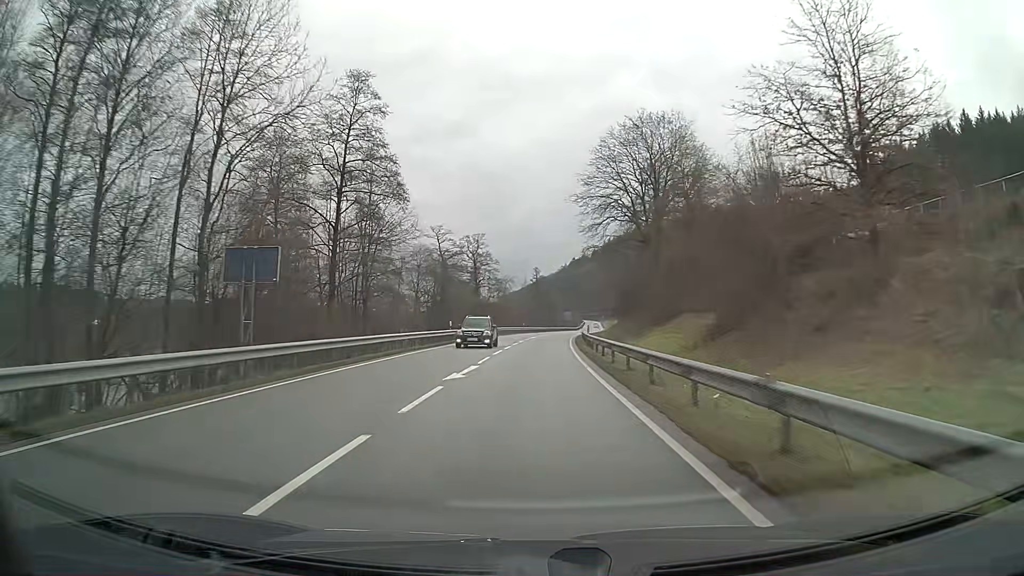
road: primary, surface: asphalt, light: Day
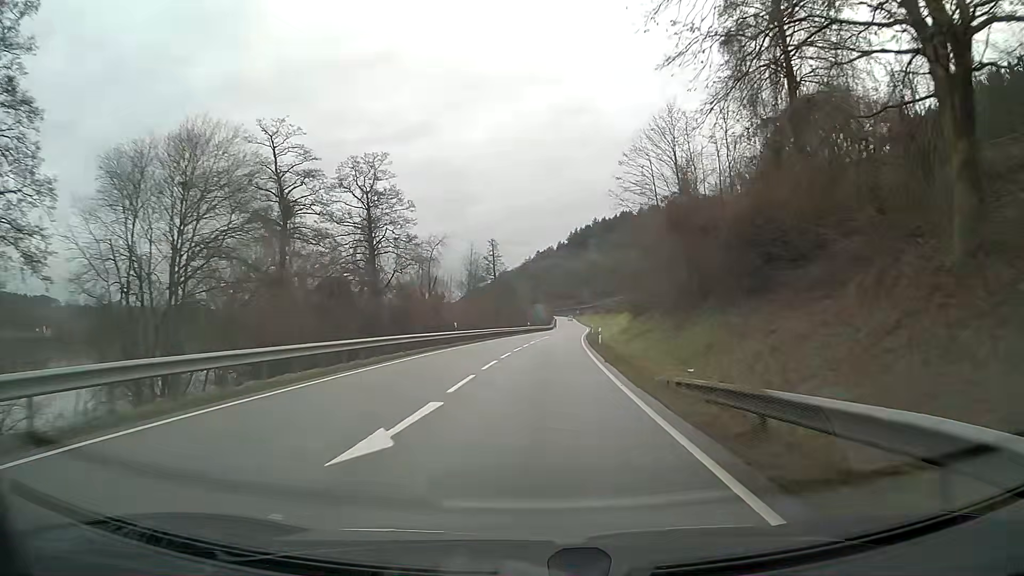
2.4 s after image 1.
(+1.3, +51.1) m; +3°
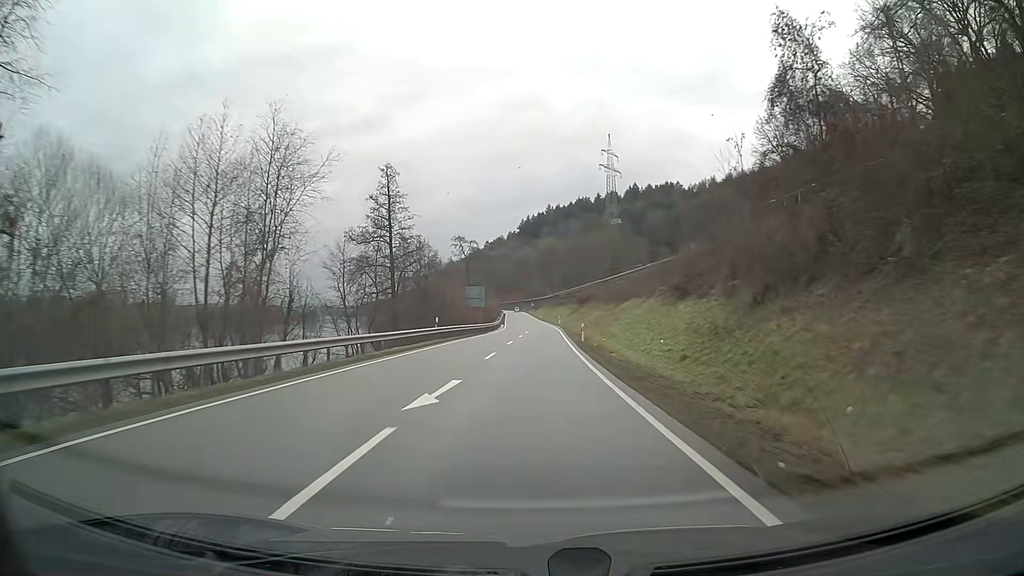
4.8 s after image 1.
(+1.8, +50.5) m; +4°
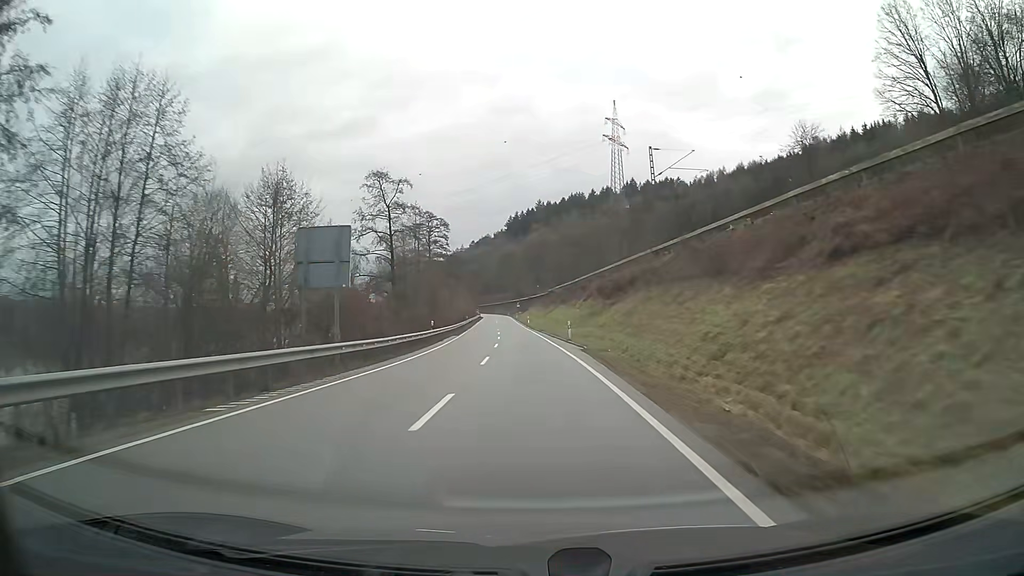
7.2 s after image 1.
(+0.5, +50.3) m; +1°
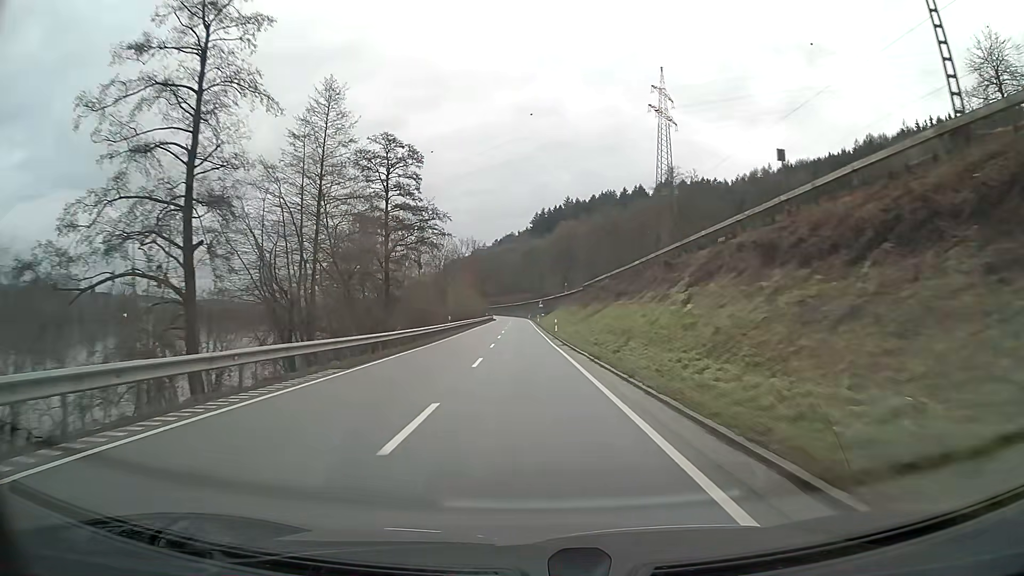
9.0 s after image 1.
(-0.6, +37.5) m; -2°
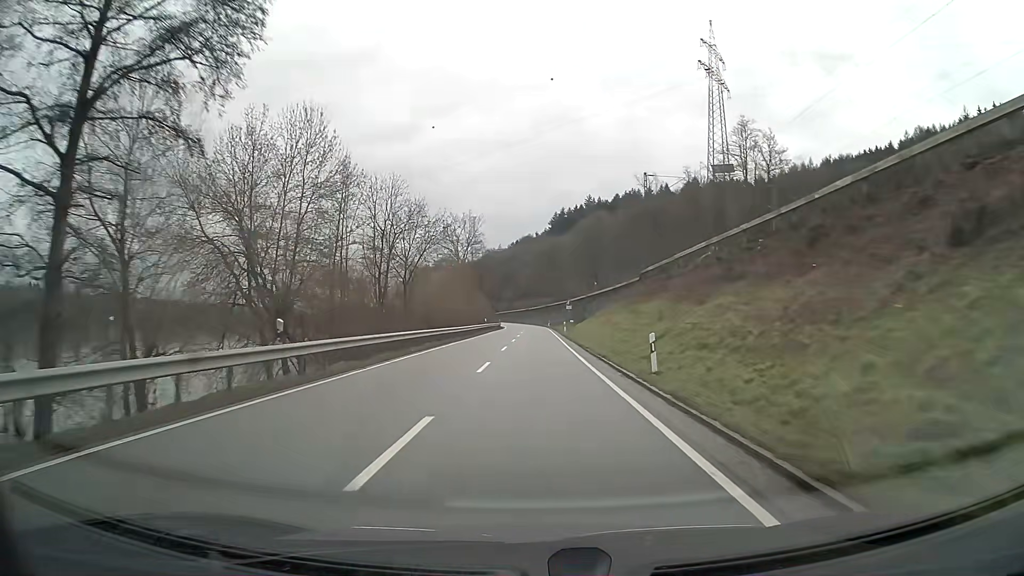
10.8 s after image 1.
(-0.5, +37.4) m; -1°
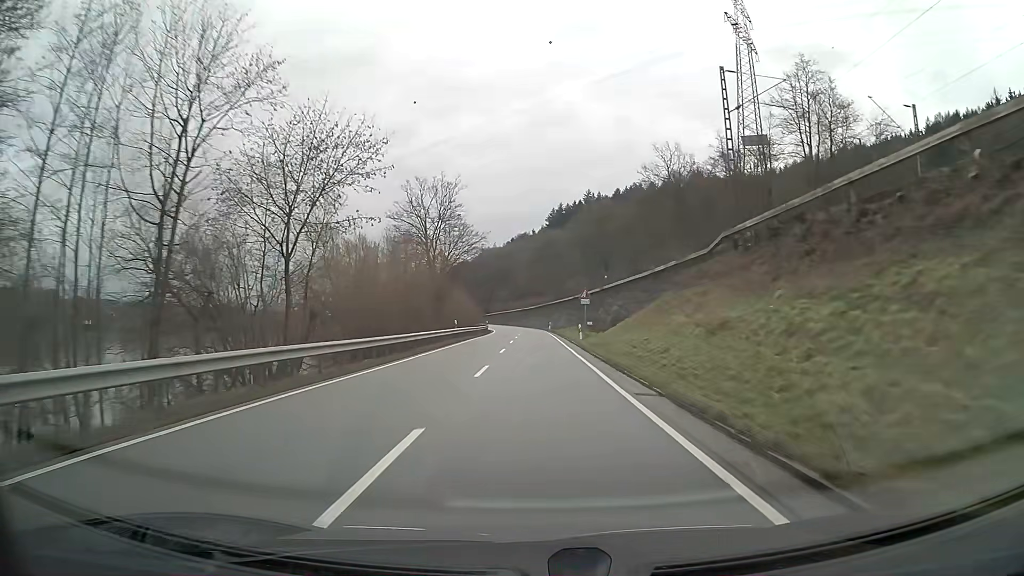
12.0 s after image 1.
(0.0, +24.9) m; 0°
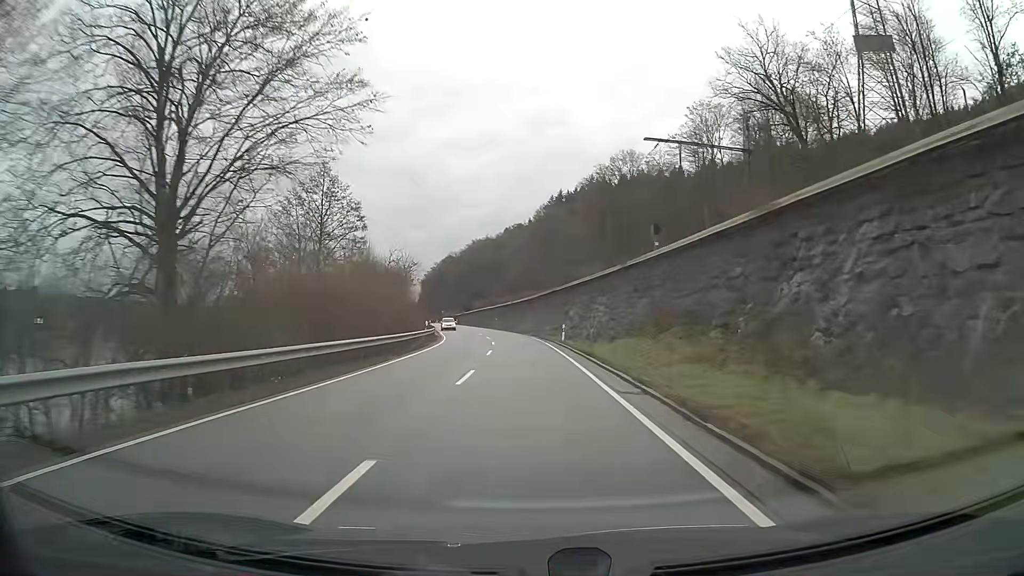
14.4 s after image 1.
(+0.1, +49.7) m; 0°
